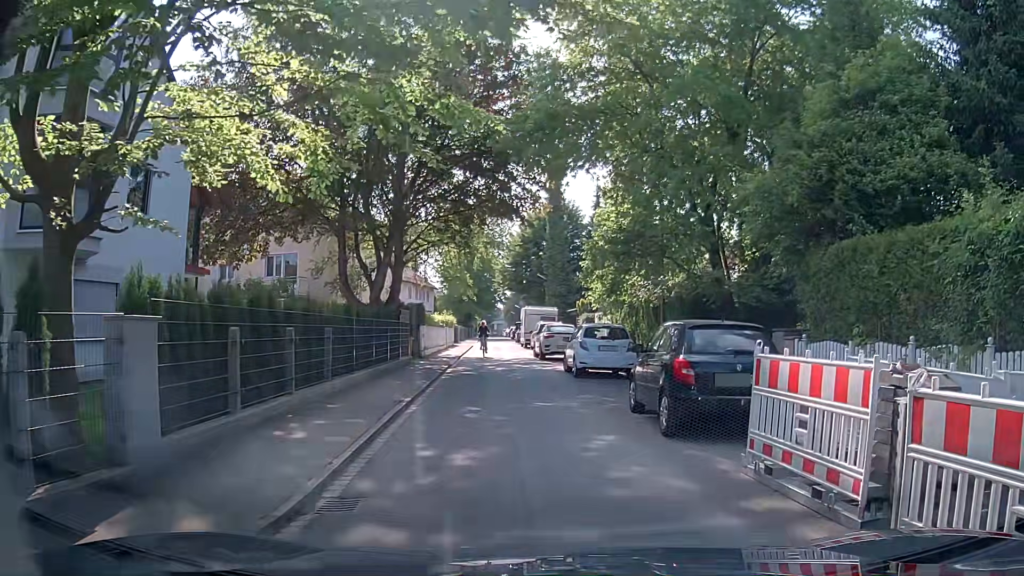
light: Day
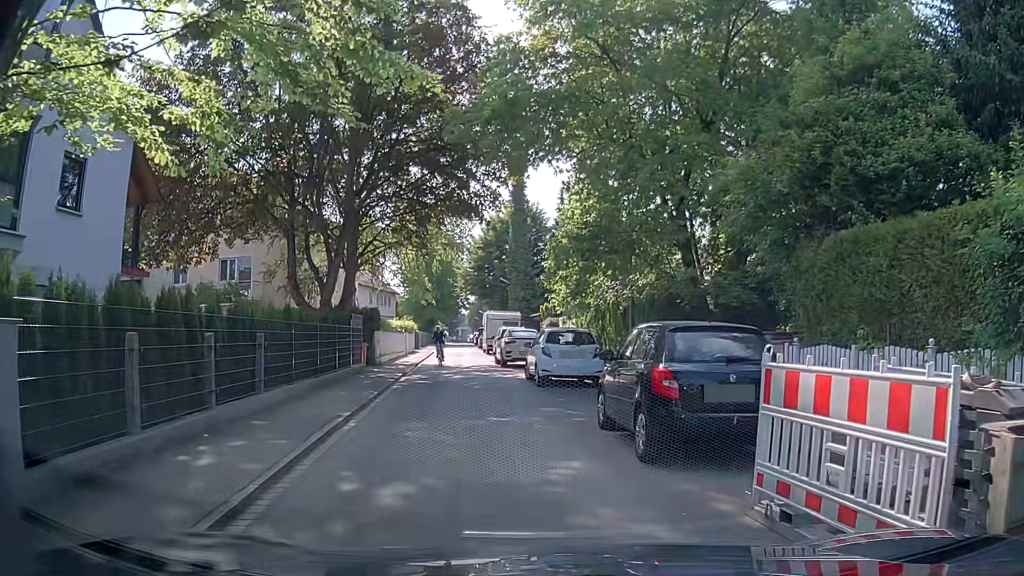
(+0.1, +1.6) m; +3°
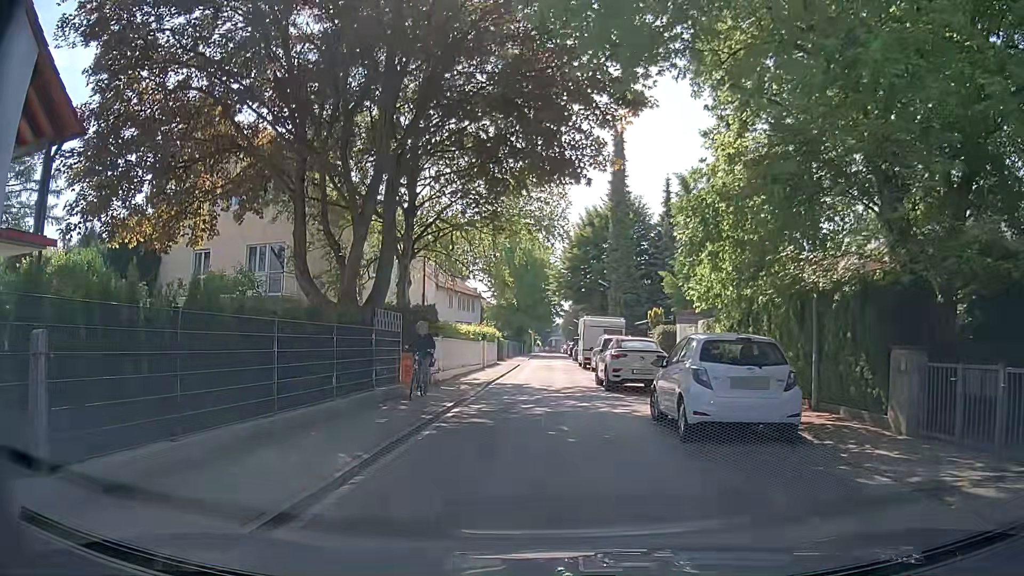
(-0.3, +8.0) m; -5°
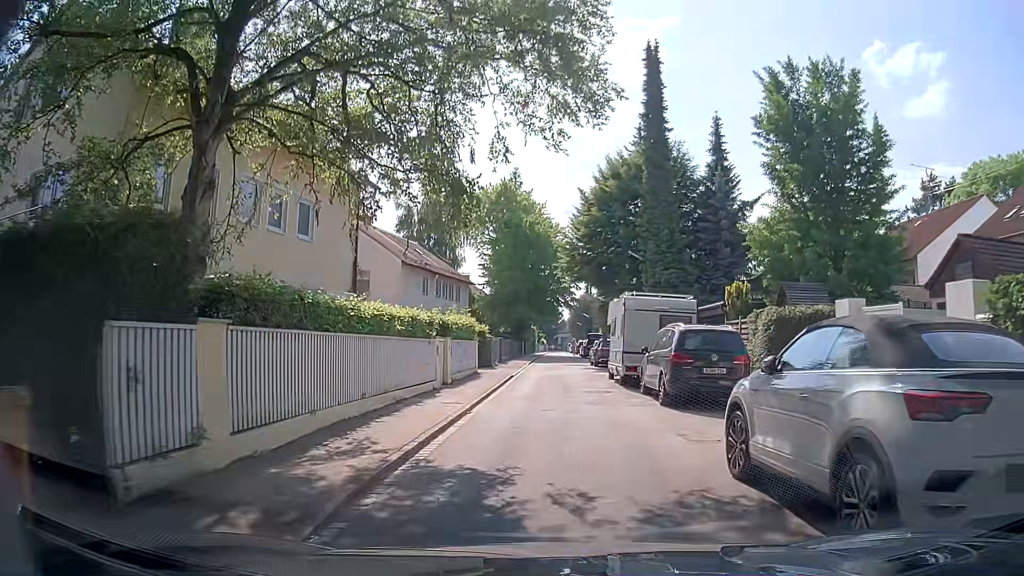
(-0.2, +15.5) m; 0°
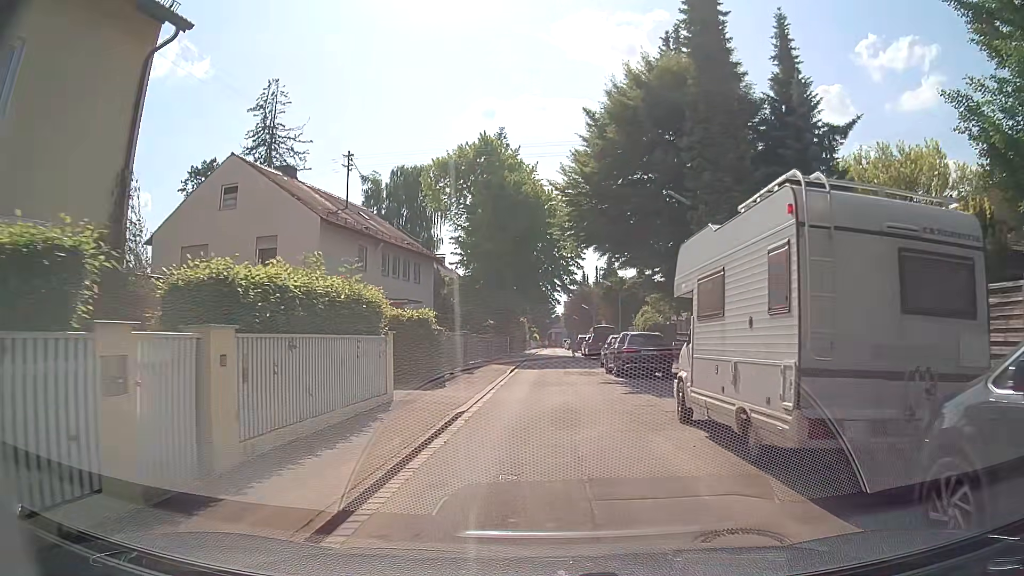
(0.0, +14.0) m; 0°
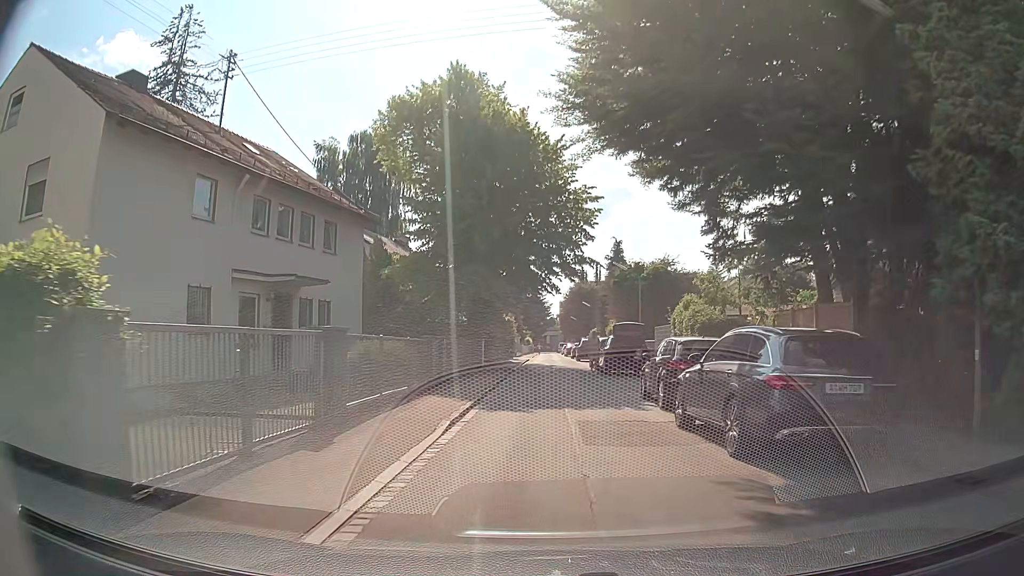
(+0.2, +14.8) m; +1°
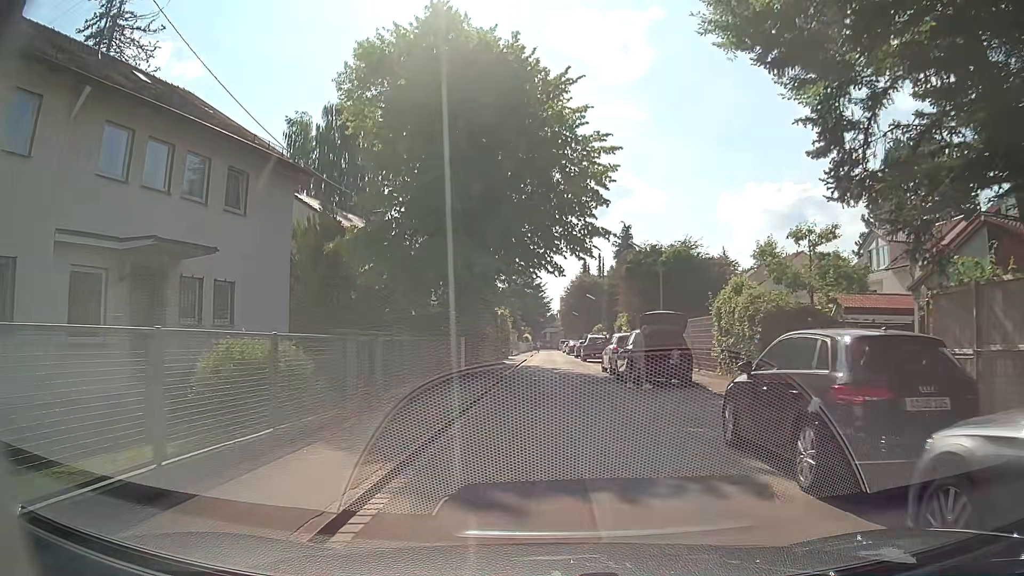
(0.0, +7.6) m; 0°
